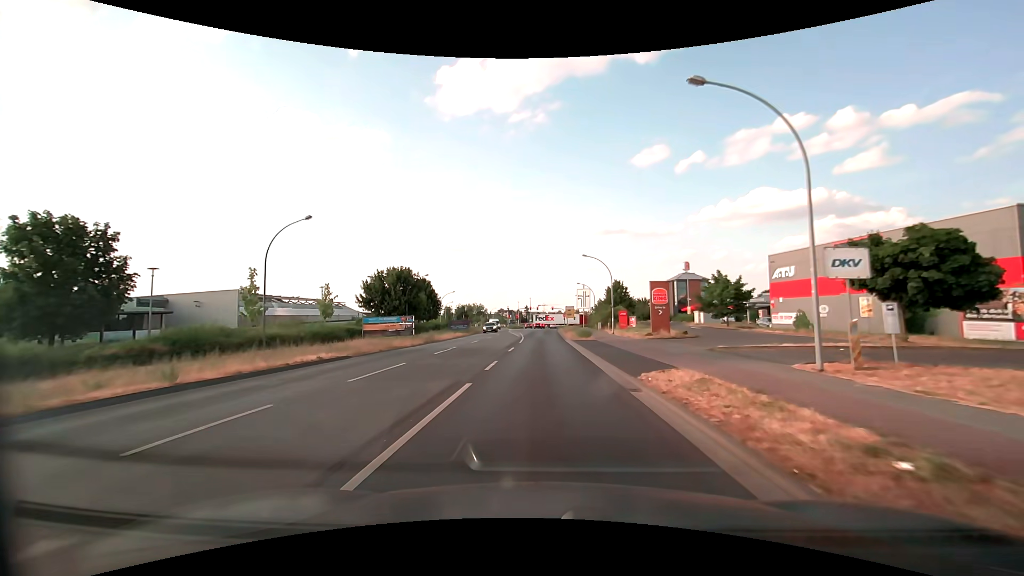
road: tertiary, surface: asphalt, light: Day
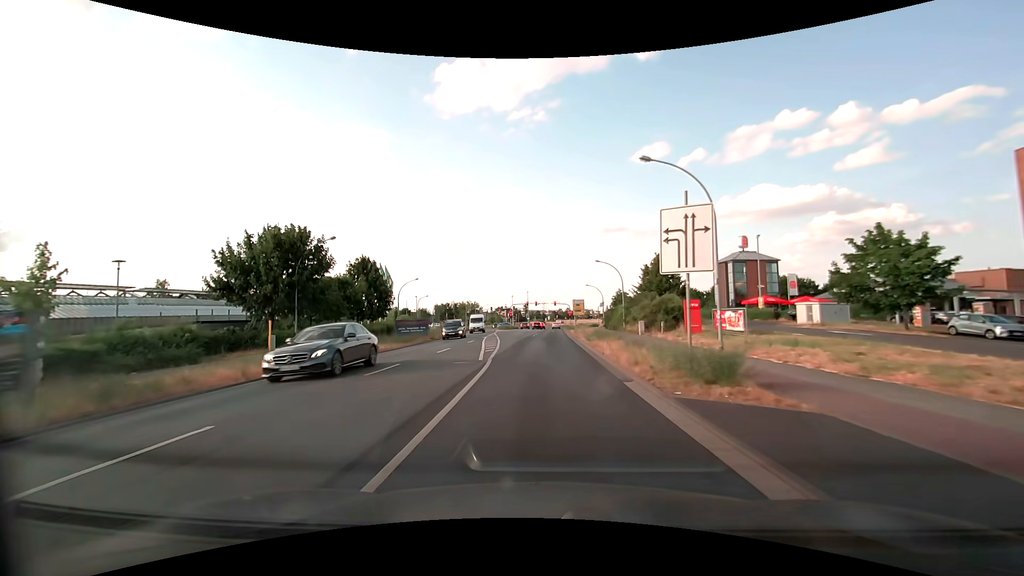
(-0.2, +28.8) m; 0°
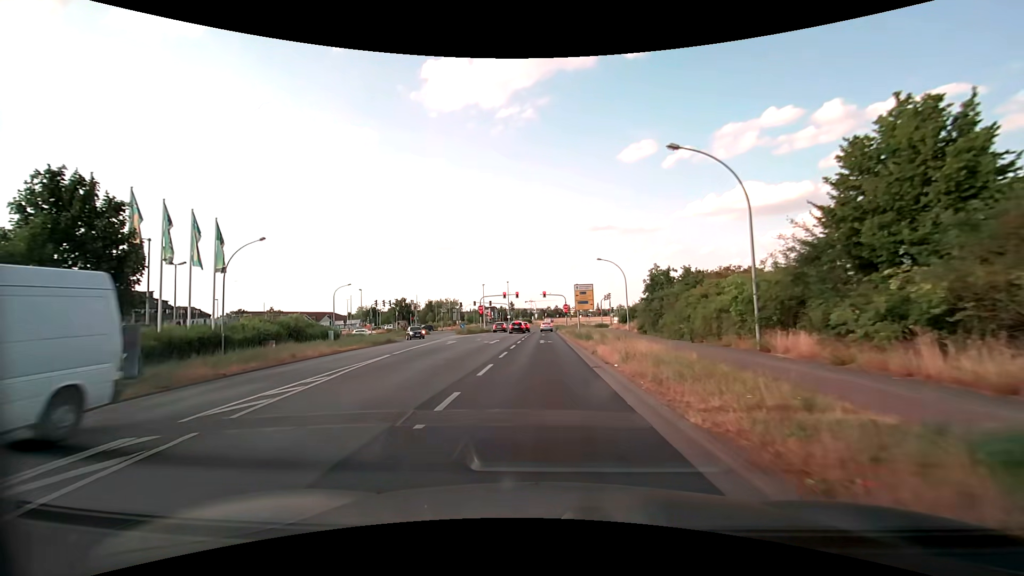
(+0.4, +35.6) m; +1°
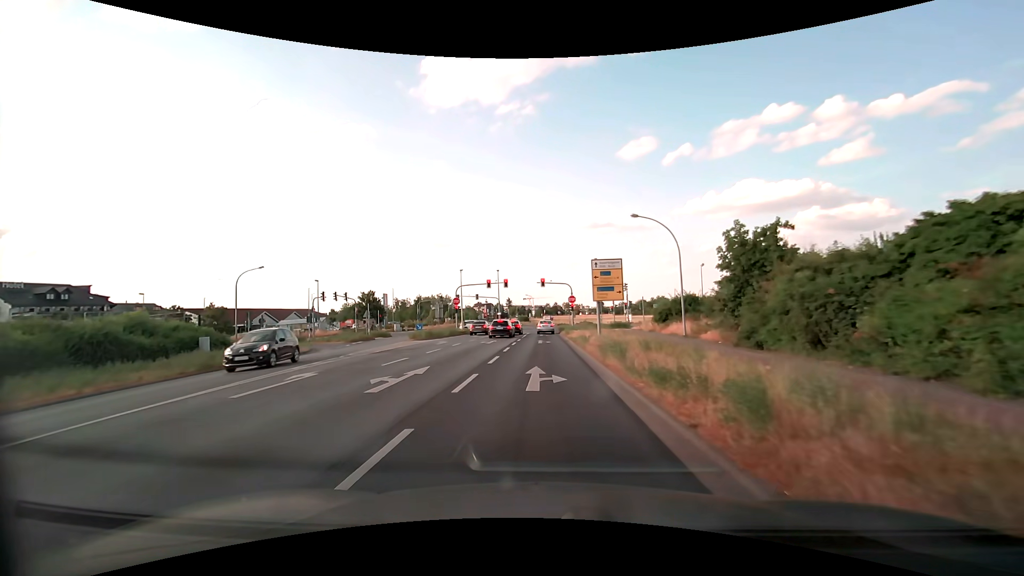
(+0.1, +20.8) m; 0°
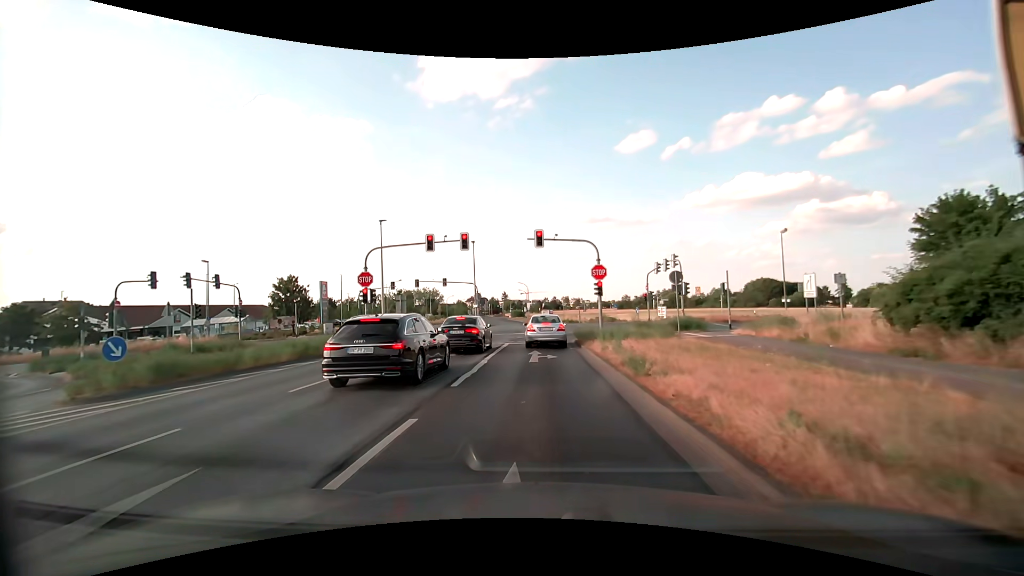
(0.0, +28.9) m; 0°
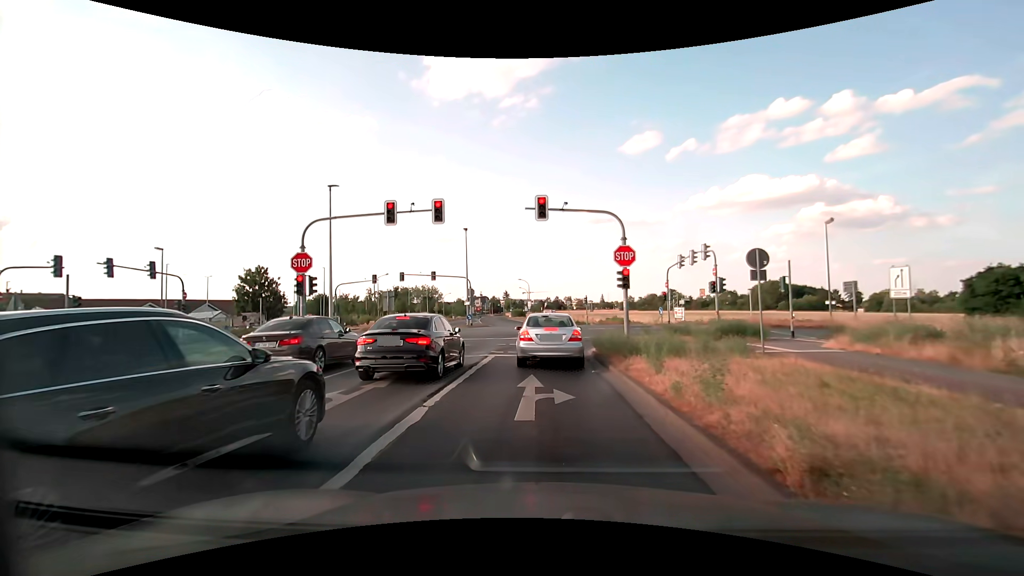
(-0.1, +7.8) m; 0°
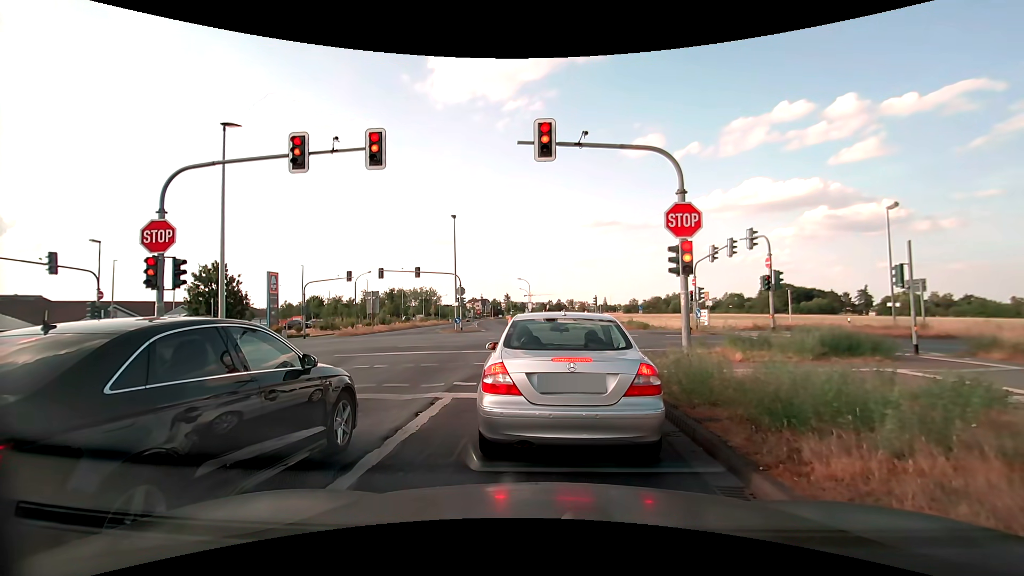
(-0.1, +7.5) m; 0°
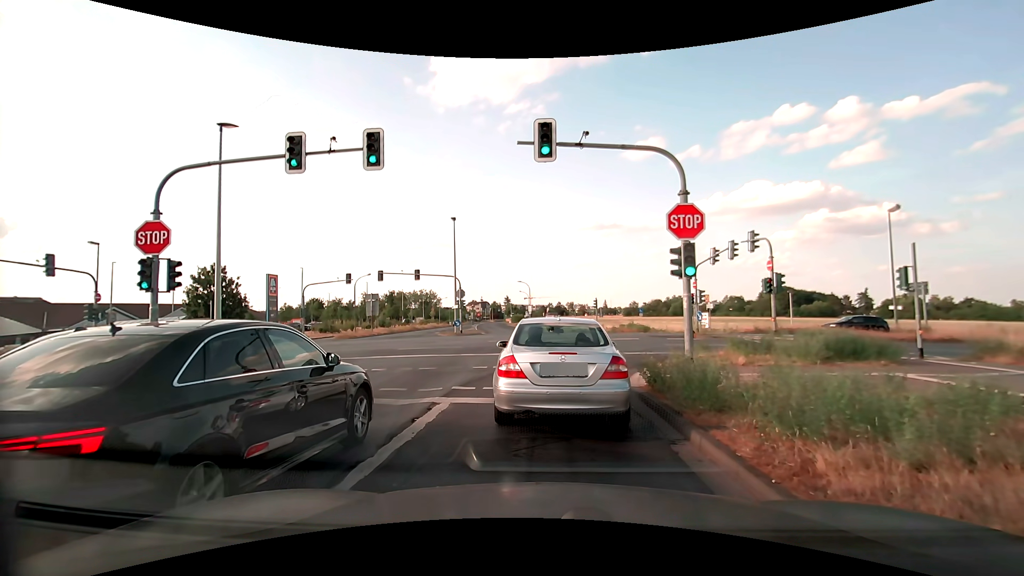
(0.0, +0.3) m; 0°
